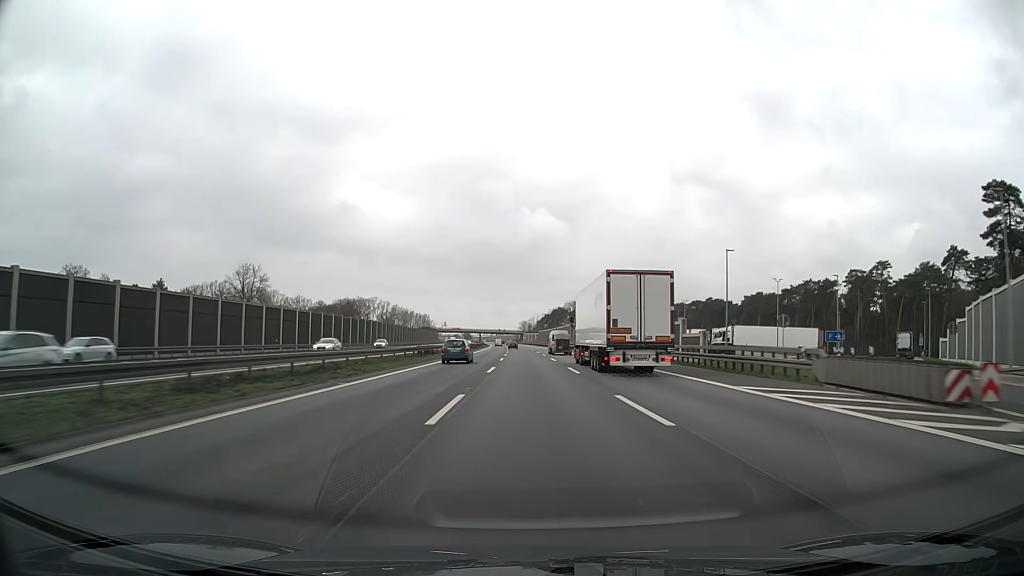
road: motorway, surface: asphalt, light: Day
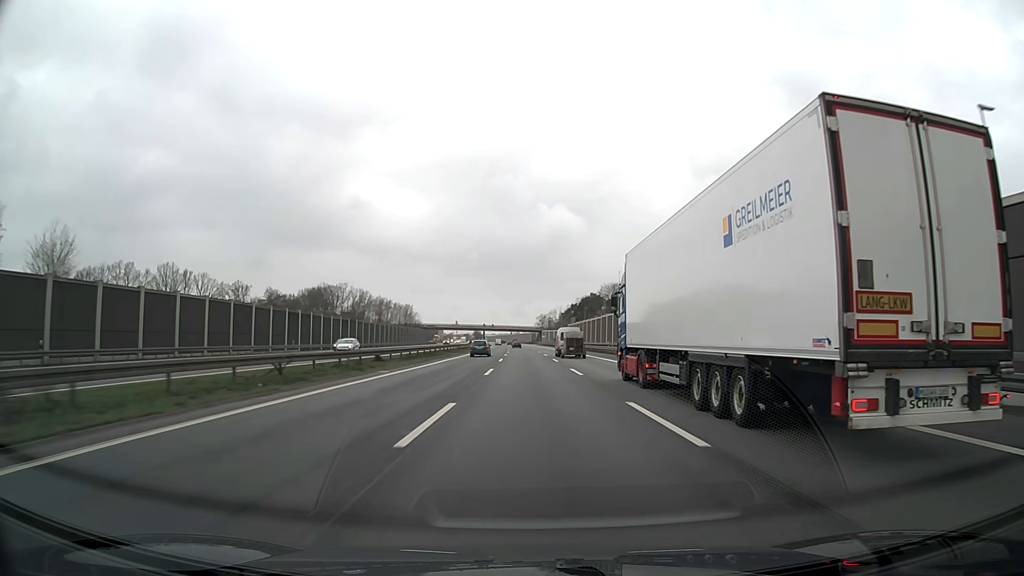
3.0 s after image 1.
(-1.0, +93.9) m; -1°
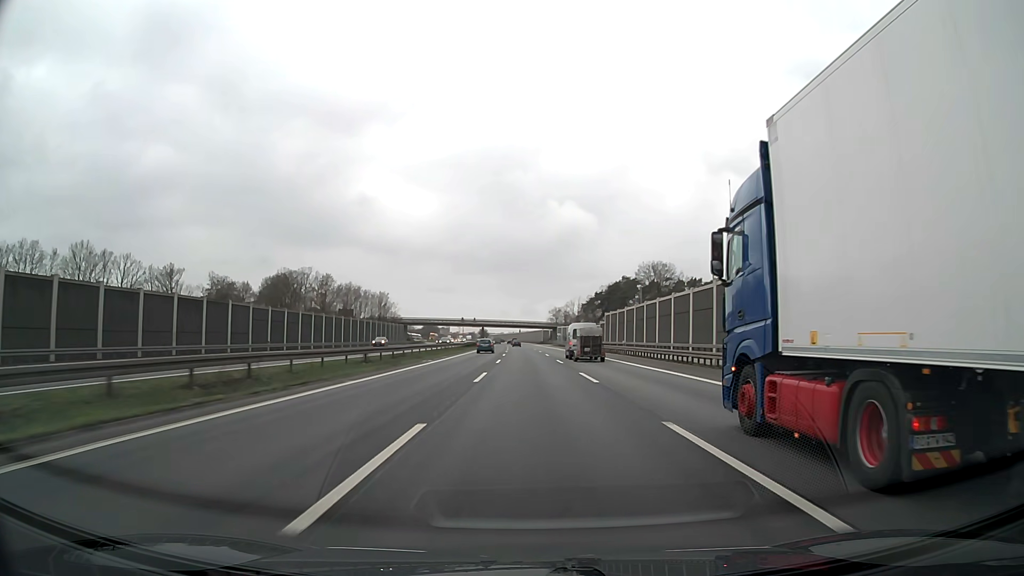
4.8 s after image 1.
(-0.5, +59.0) m; -1°
(0, +10) (0, +20) (0, +30) (0, +40) (0, +50) (-1, +60) (-1, +70) (-1, +80) (-1, +90) (-1, +100) m
